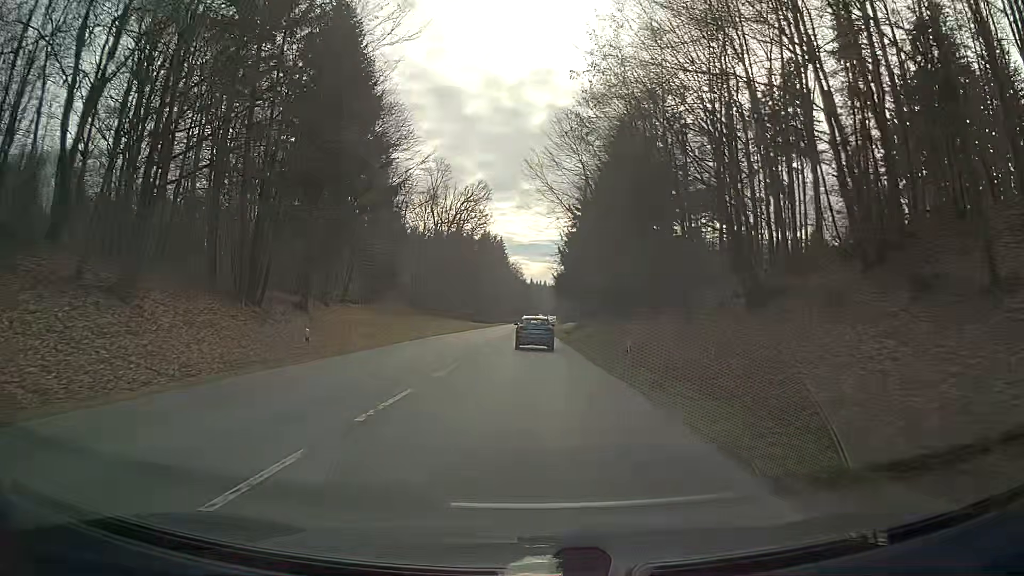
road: secondary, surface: asphalt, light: Day
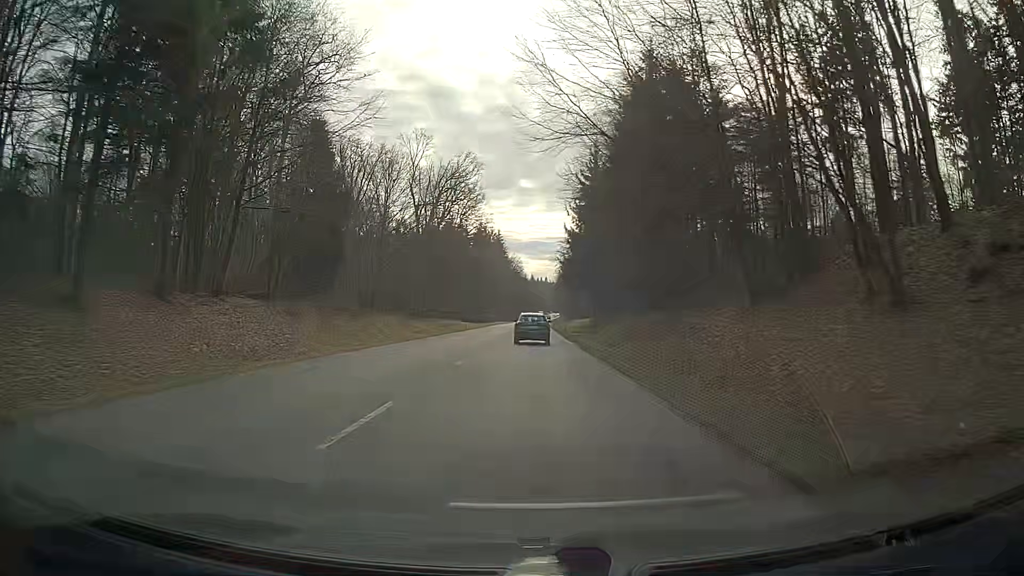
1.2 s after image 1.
(-0.2, +21.1) m; -1°
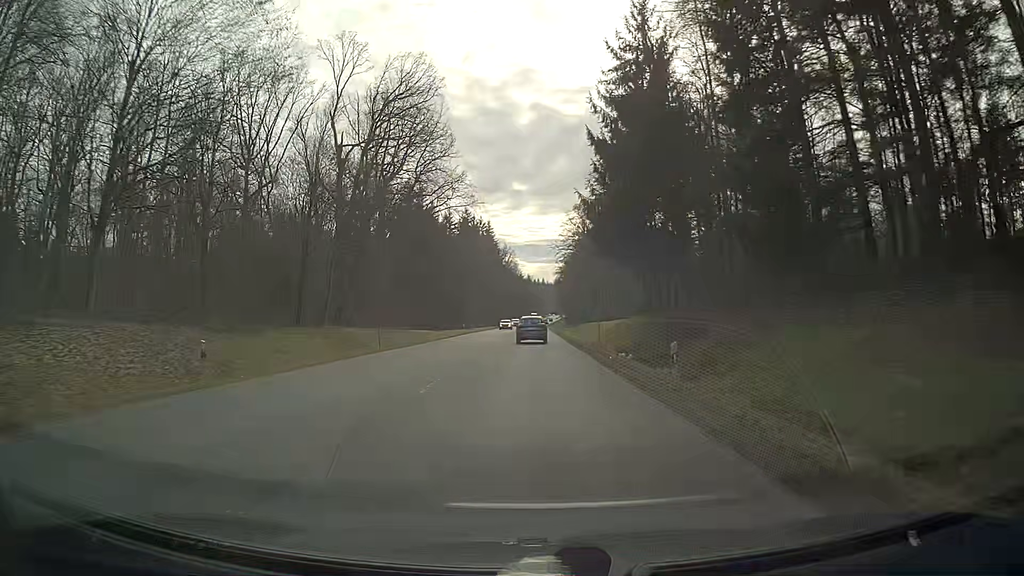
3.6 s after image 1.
(+0.5, +42.6) m; +1°
(0, +10) (0, +20) (0, +30) (0, +40) (0, +50) (+1, +60) (+1, +70) (+1, +80) (+1, +90) (+1, +100) m
